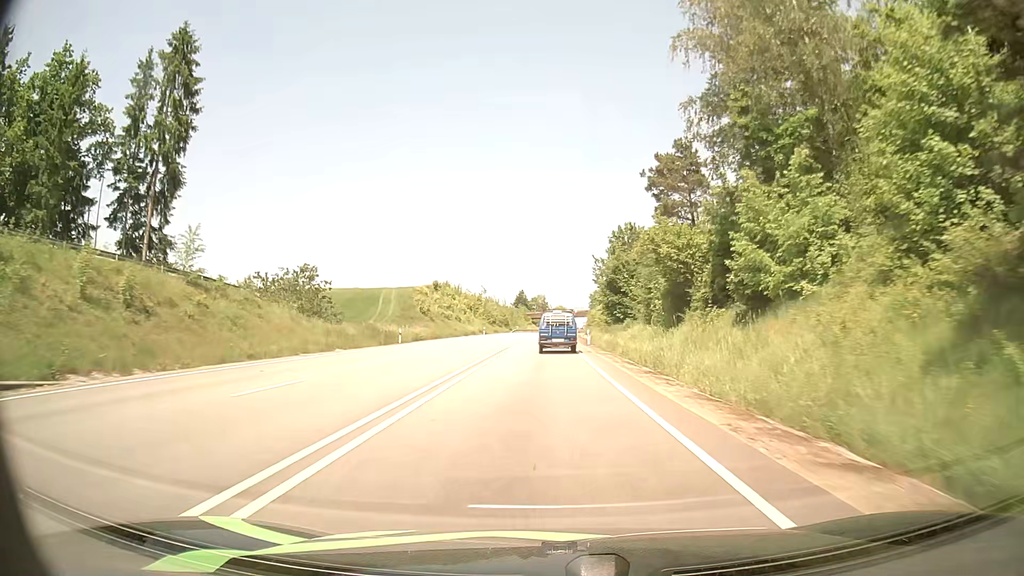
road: primary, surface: asphalt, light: Day
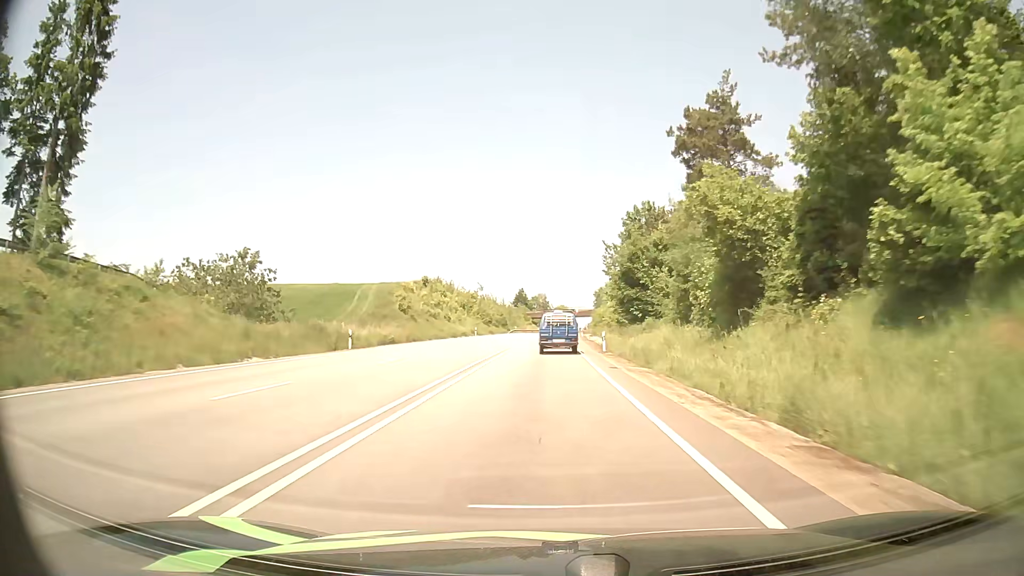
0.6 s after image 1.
(0.0, +12.7) m; 0°
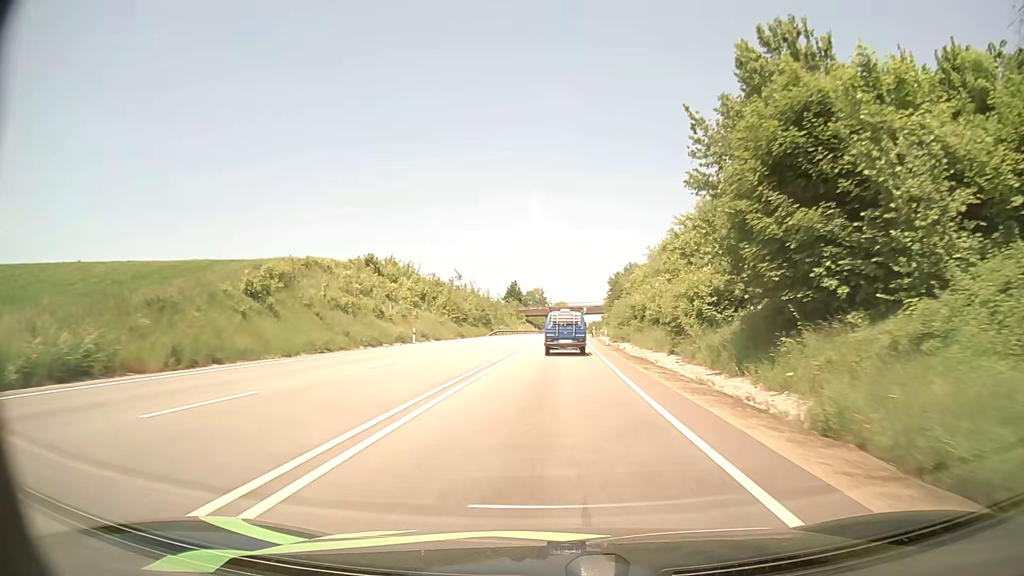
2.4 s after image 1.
(0.0, +38.3) m; 0°
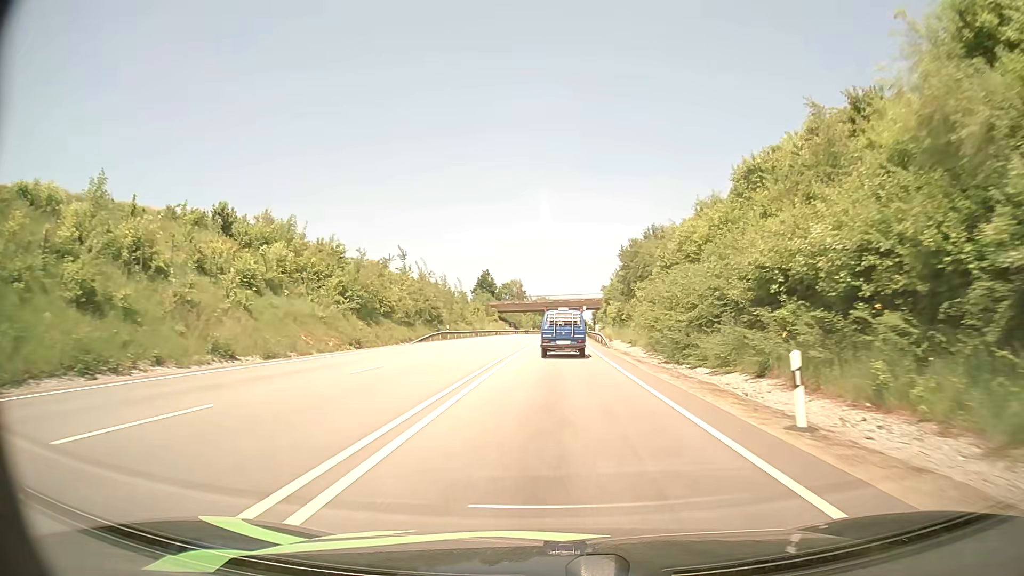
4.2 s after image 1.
(+0.6, +37.9) m; +2°
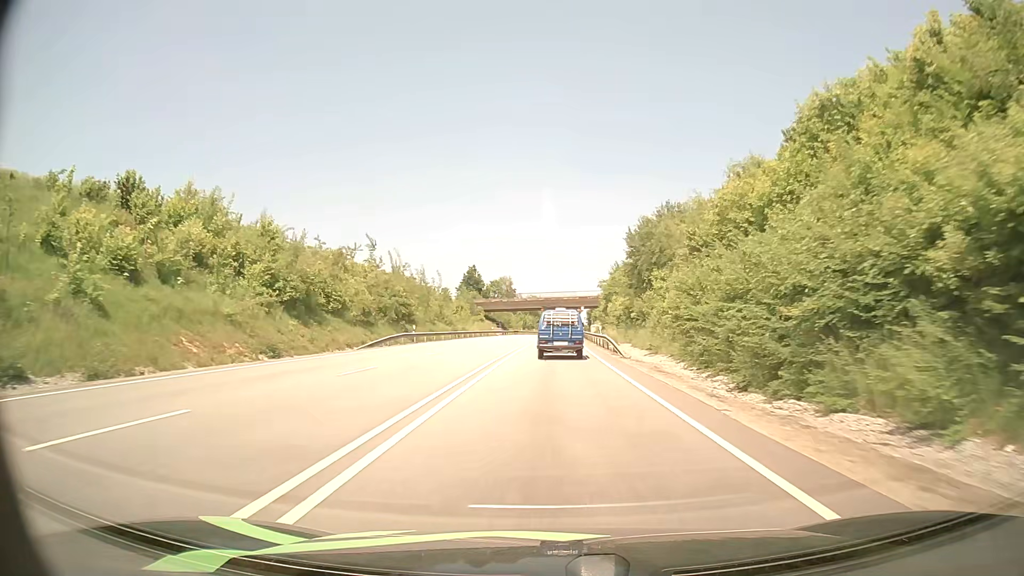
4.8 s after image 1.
(0.0, +12.4) m; +1°
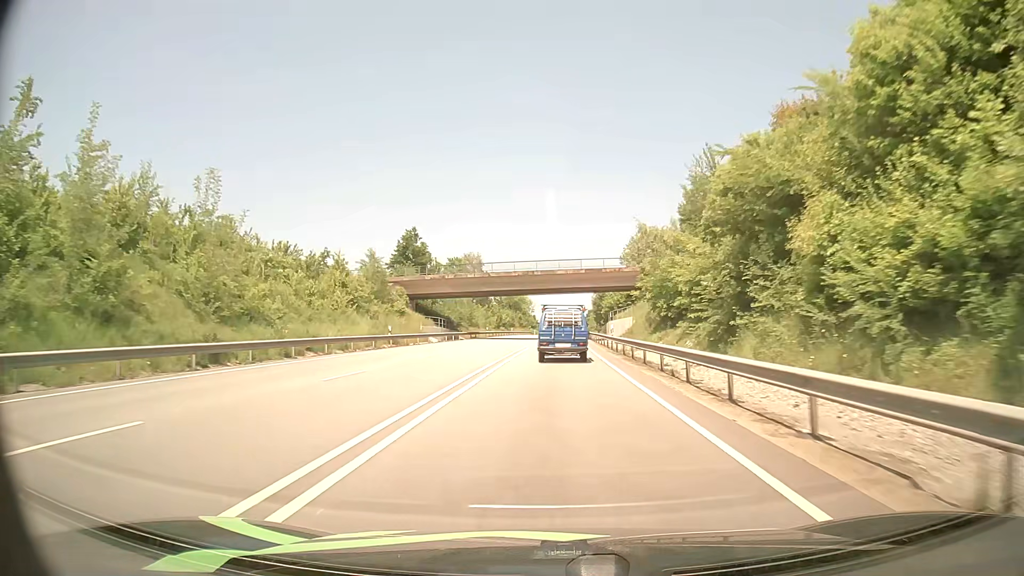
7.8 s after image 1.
(+0.8, +60.6) m; +1°
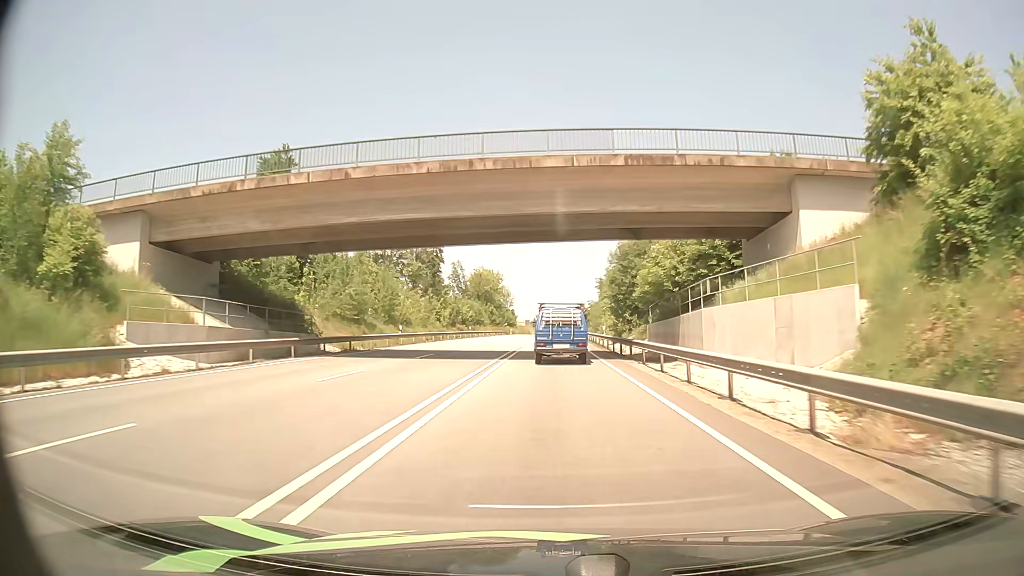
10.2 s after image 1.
(+0.6, +47.9) m; +1°
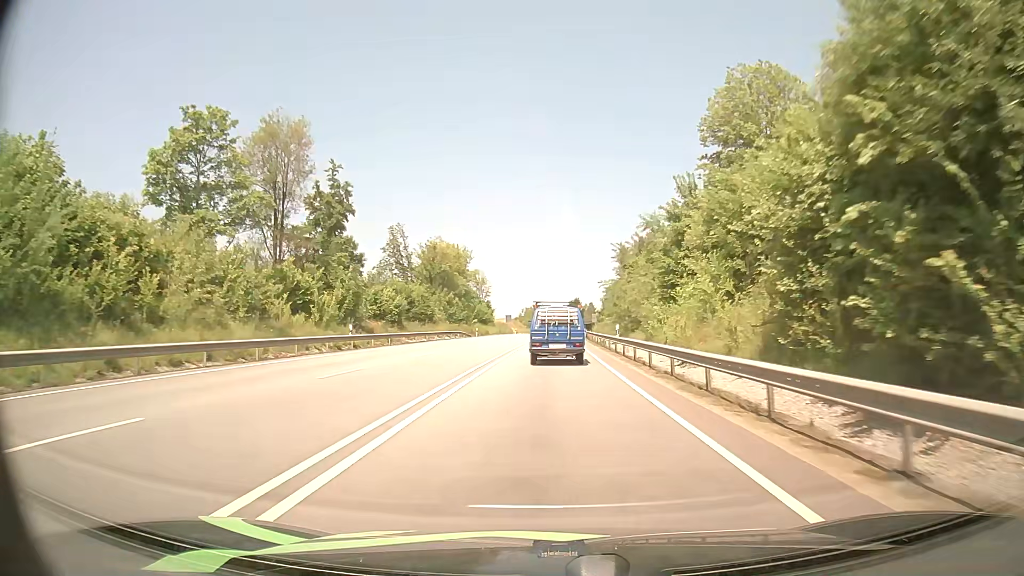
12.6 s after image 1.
(+0.2, +47.1) m; +1°
(0, +10) (0, +20) (0, +30) (0, +40) (0, +50) (0, +60) (+1, +70) (+1, +80) (+1, +90) (+2, +100) m
